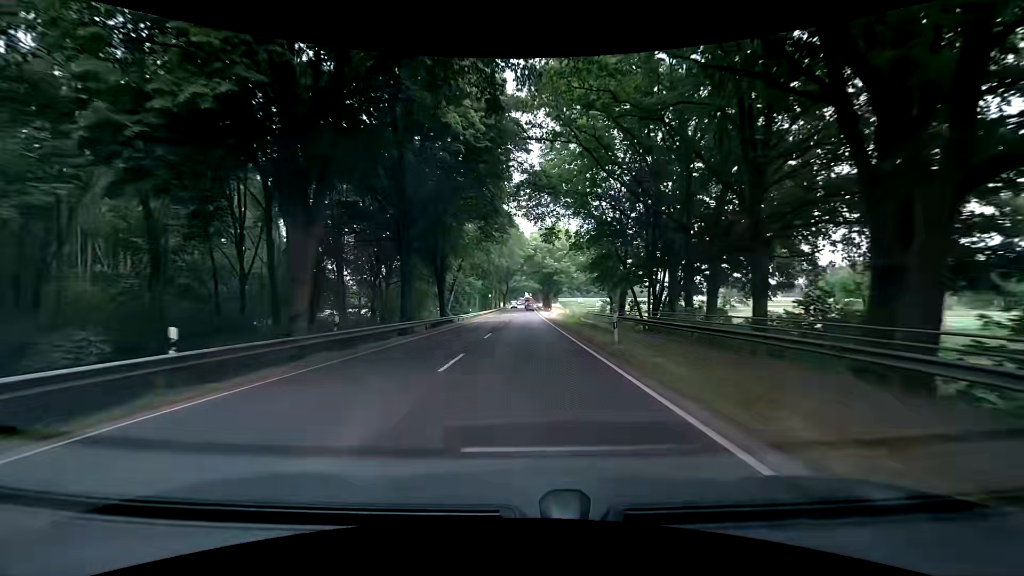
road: primary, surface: asphalt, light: Day
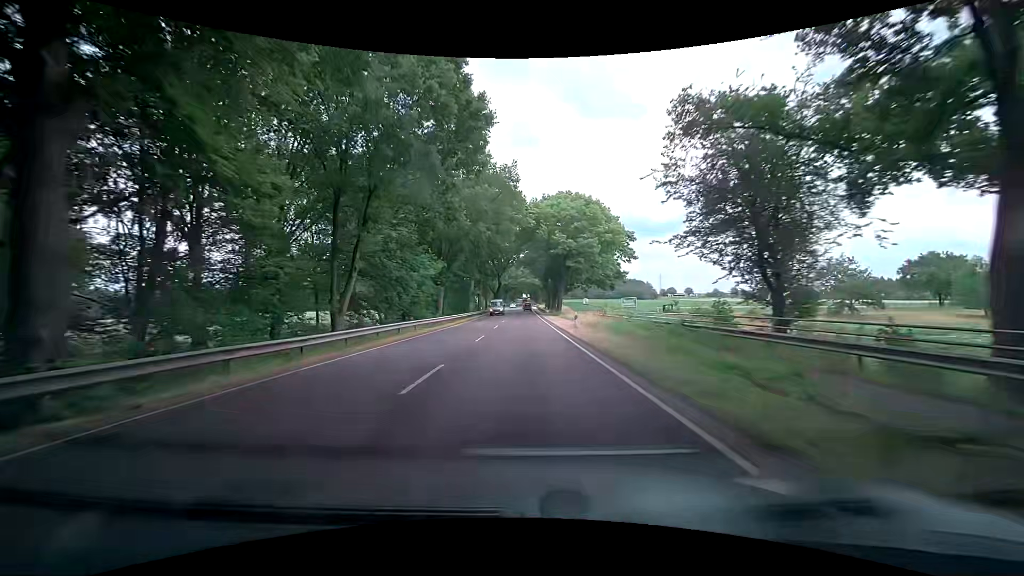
(-0.3, +38.6) m; 0°
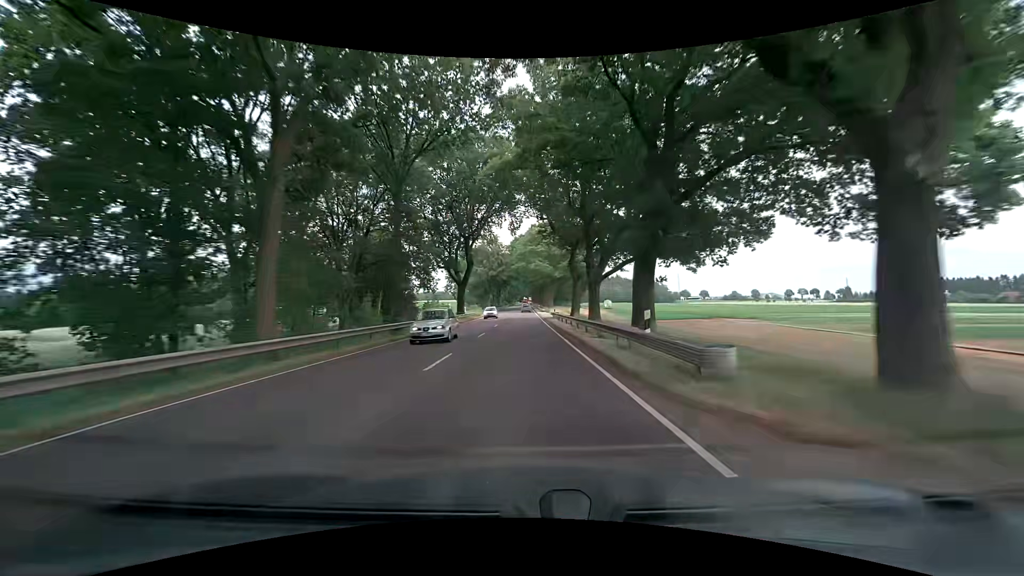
(-0.3, +69.3) m; 0°
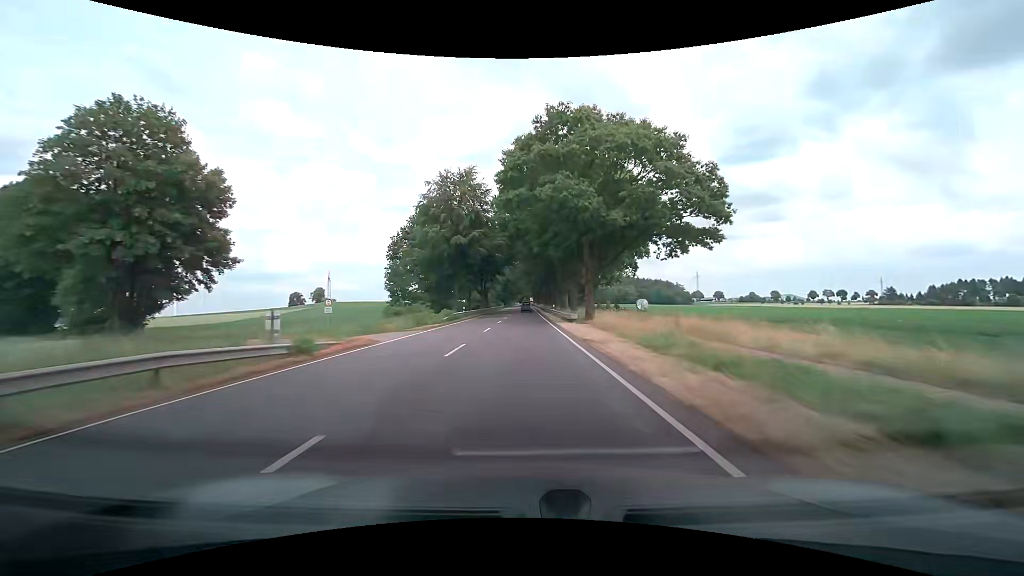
(0.0, +57.5) m; 0°
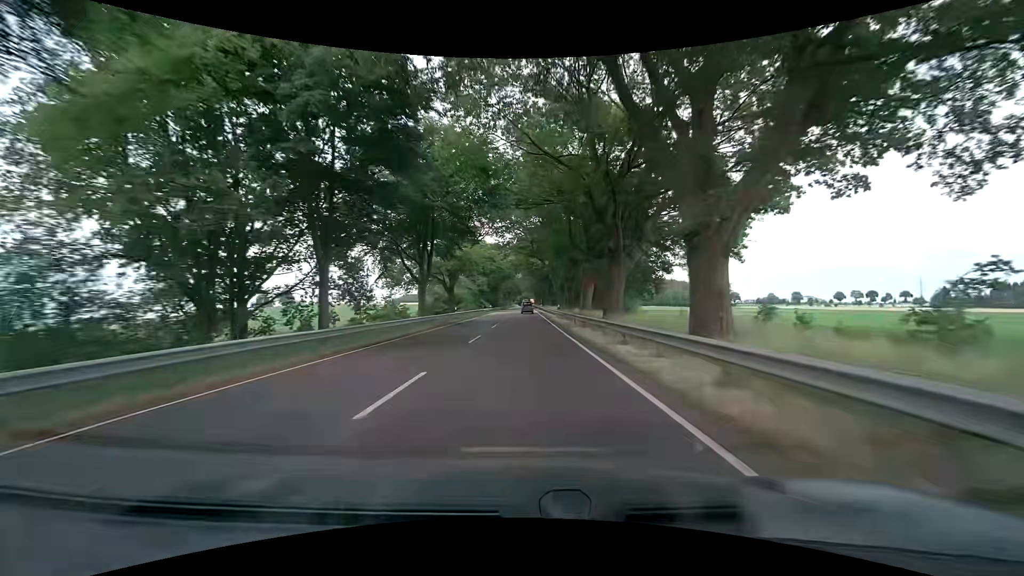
(-0.2, +55.0) m; 0°
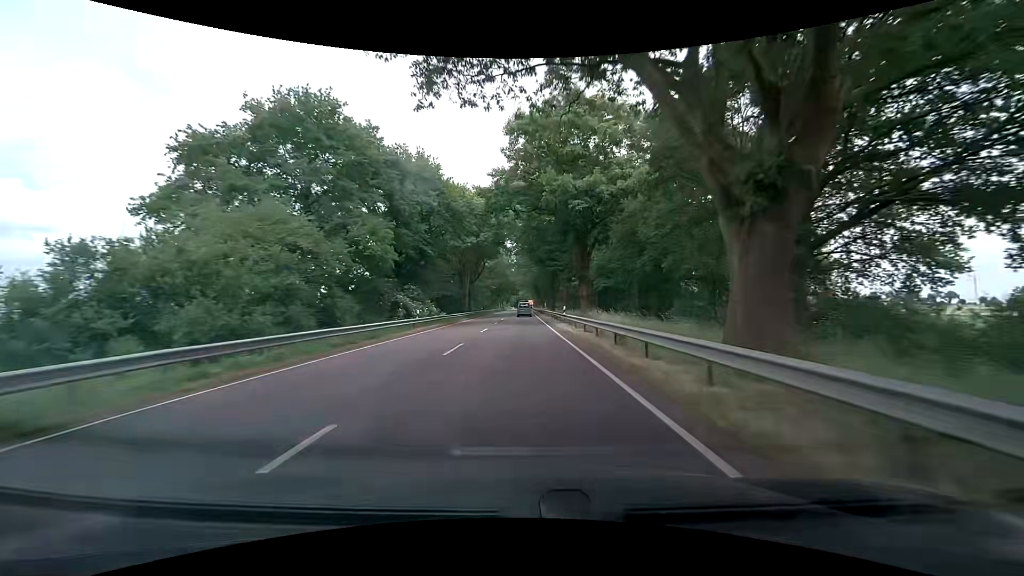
(0.0, +63.9) m; 0°
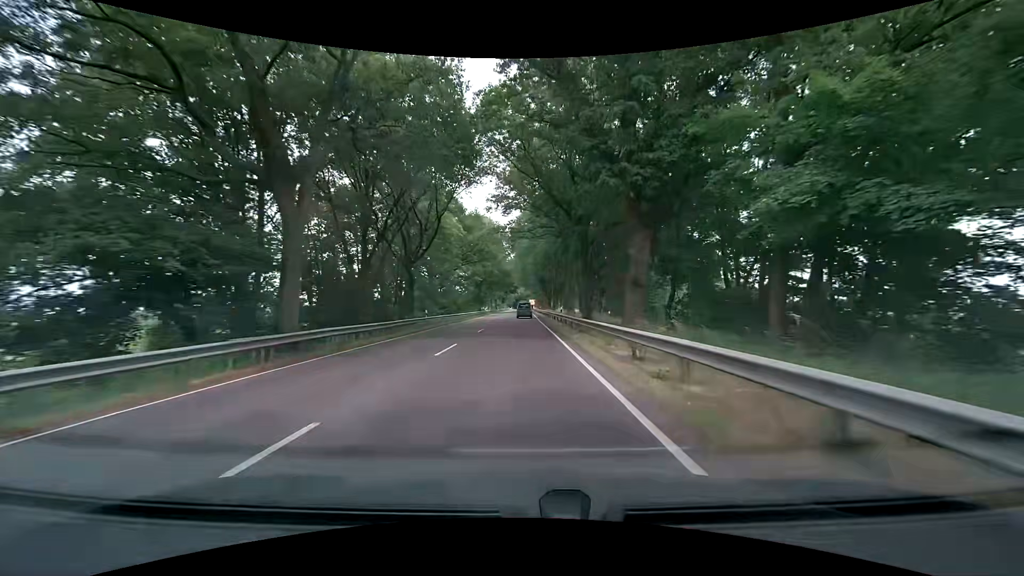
(+0.5, +47.7) m; +2°
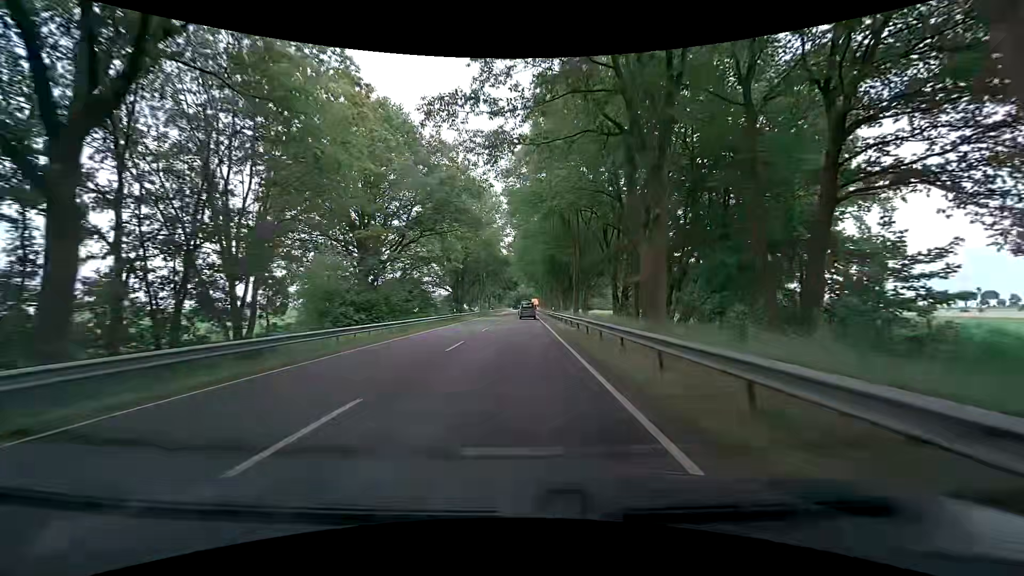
(-0.7, +34.4) m; -1°
(0, +10) (0, +20) (0, +30) (0, +40) (0, +50) (0, +60) (0, +70) (0, +80) (0, +90) (0, +100) m
